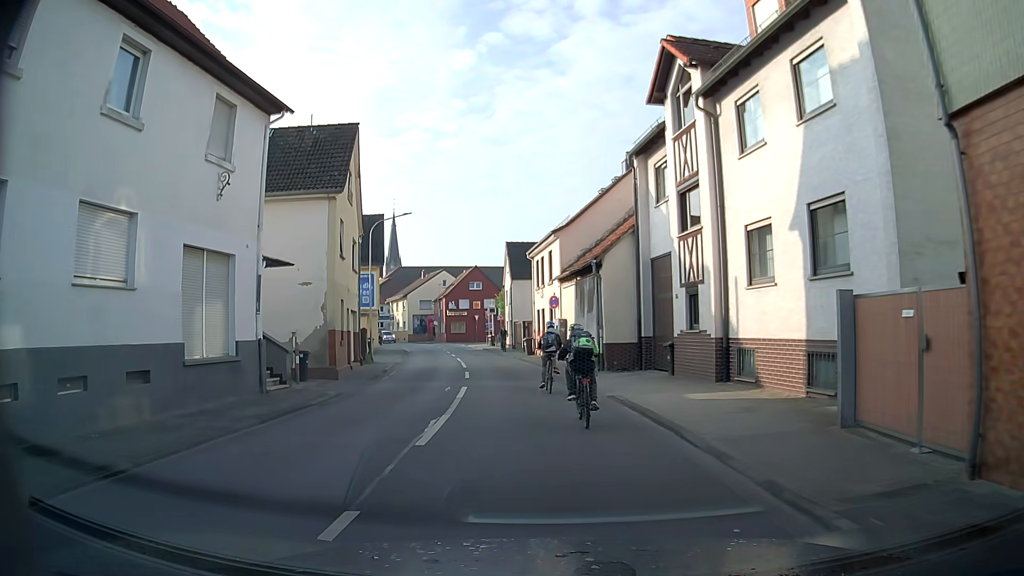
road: tertiary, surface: asphalt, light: Day
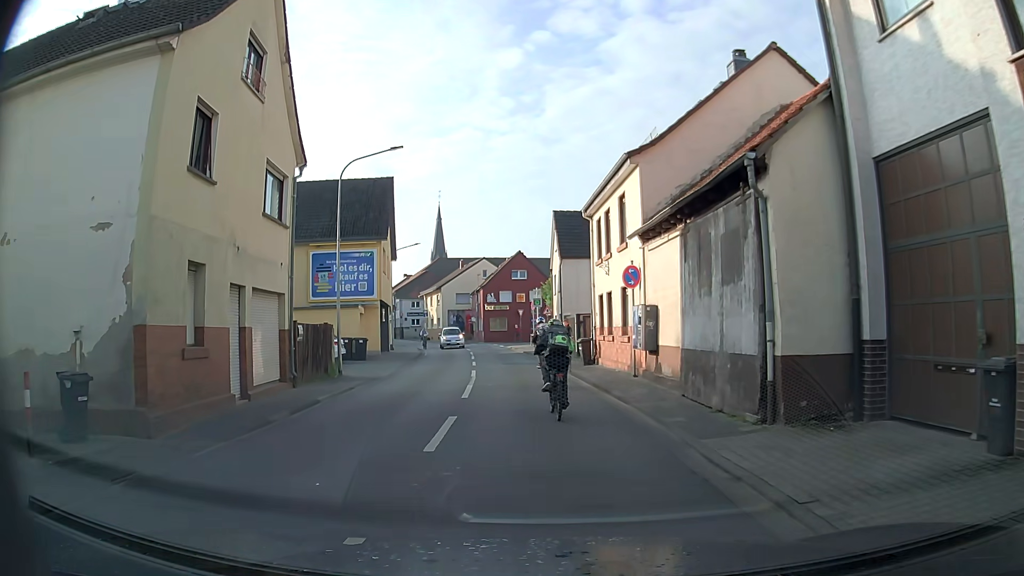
(-0.3, +12.8) m; -5°
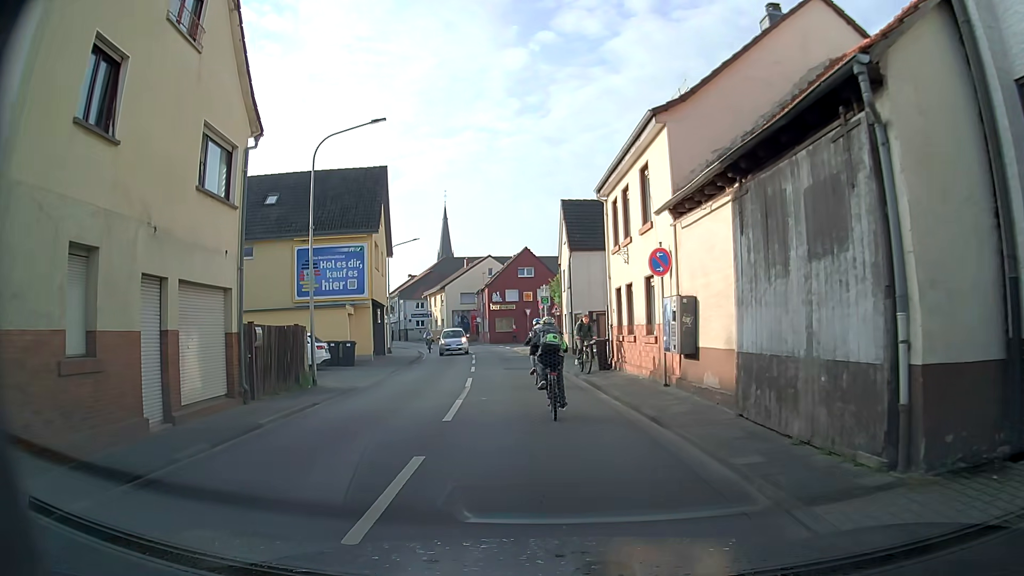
(0.0, +3.4) m; -1°
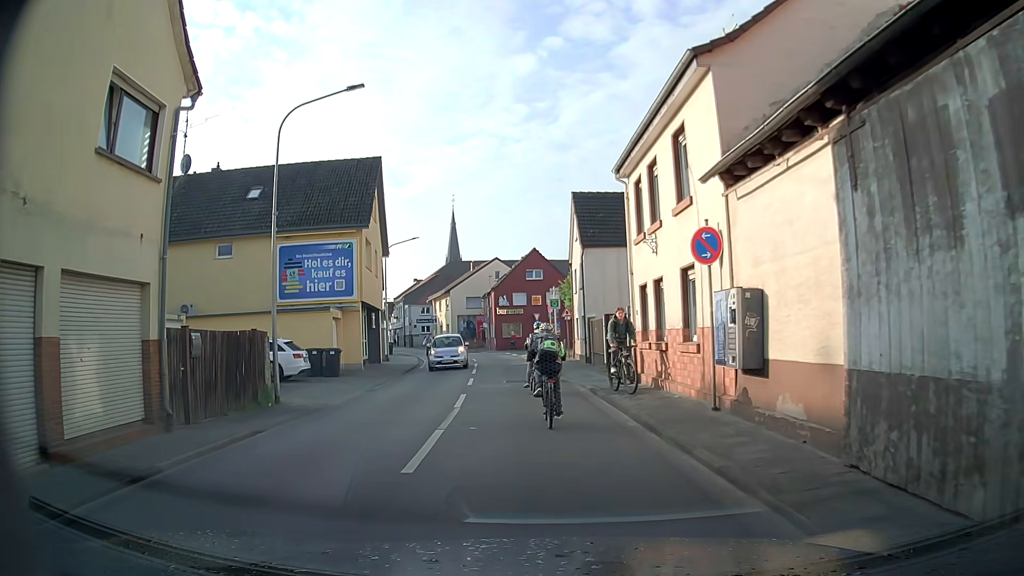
(0.0, +3.4) m; 0°
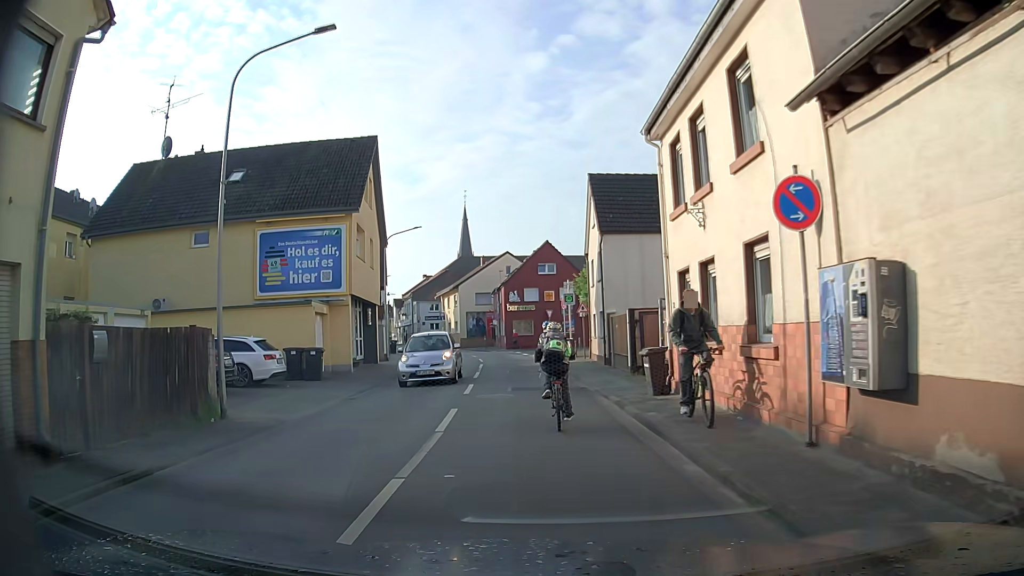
(0.0, +3.5) m; -2°
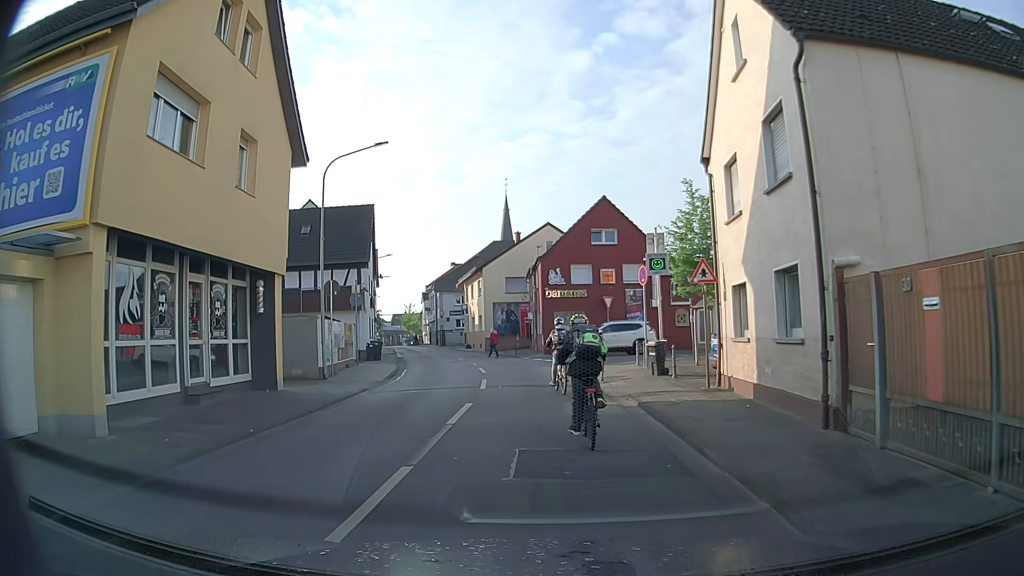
(-0.7, +17.7) m; -3°
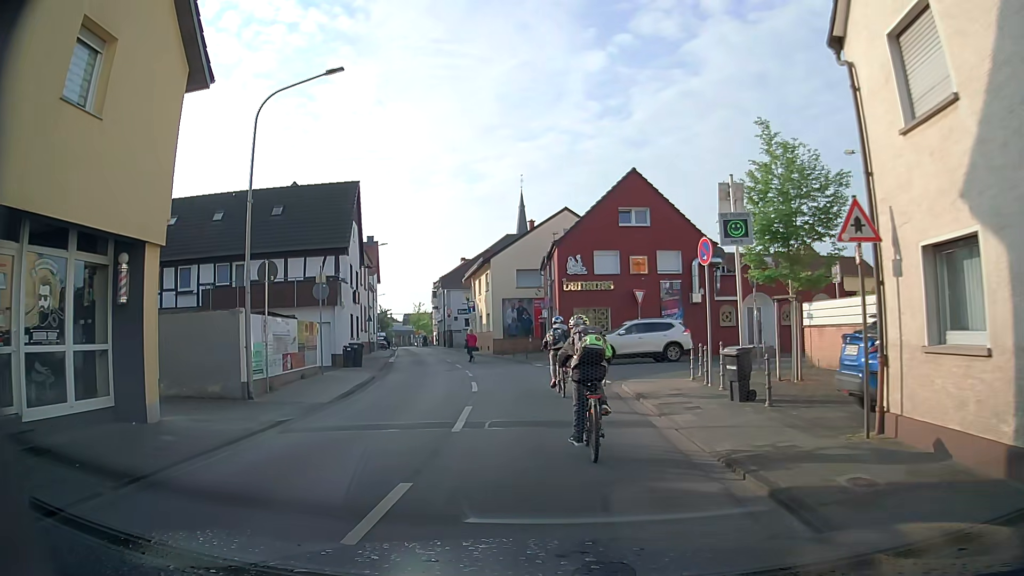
(-0.2, +6.7) m; -2°
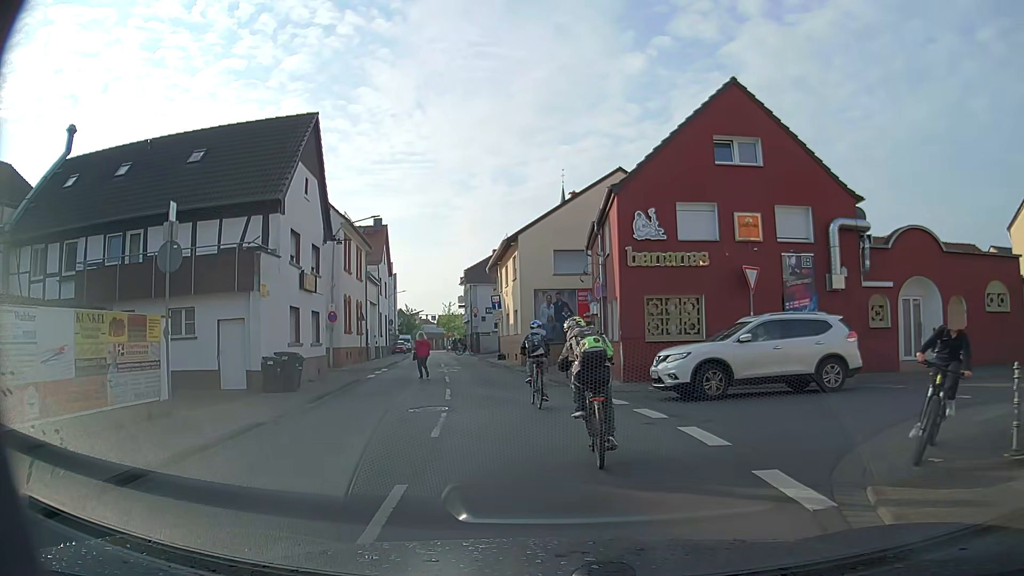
(-0.2, +12.1) m; -2°
